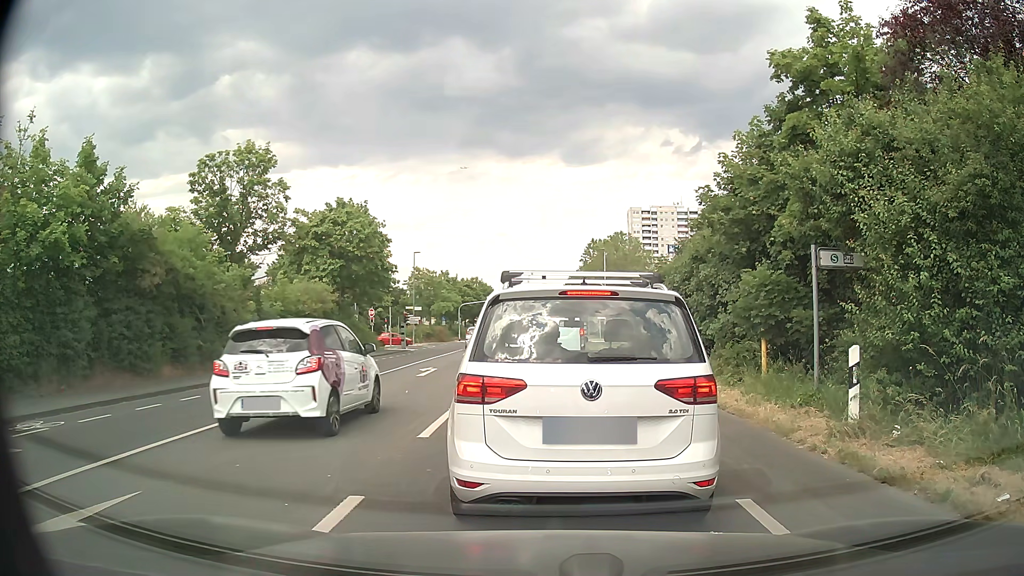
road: secondary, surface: asphalt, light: Day
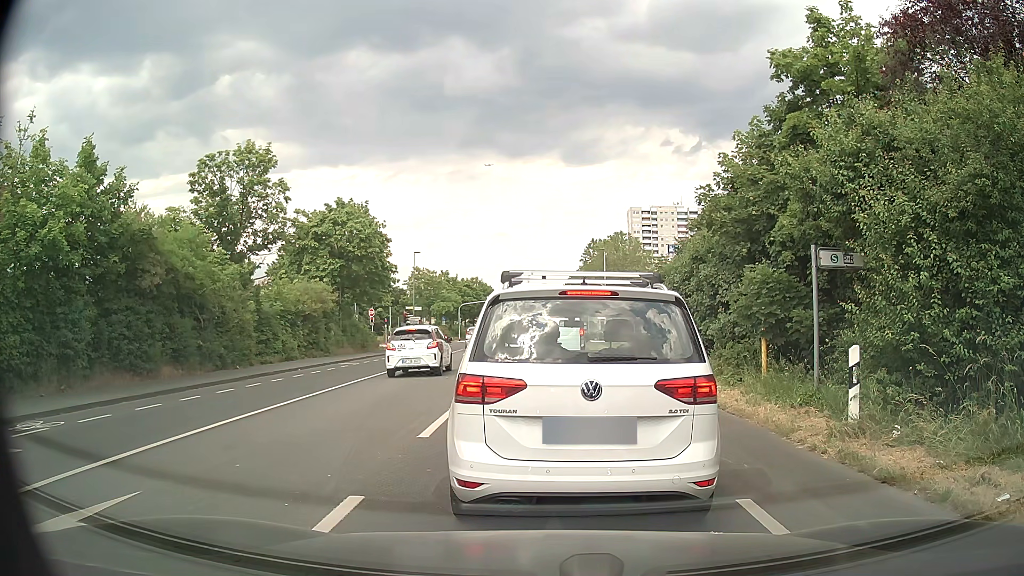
(0.0, 0.0) m; 0°
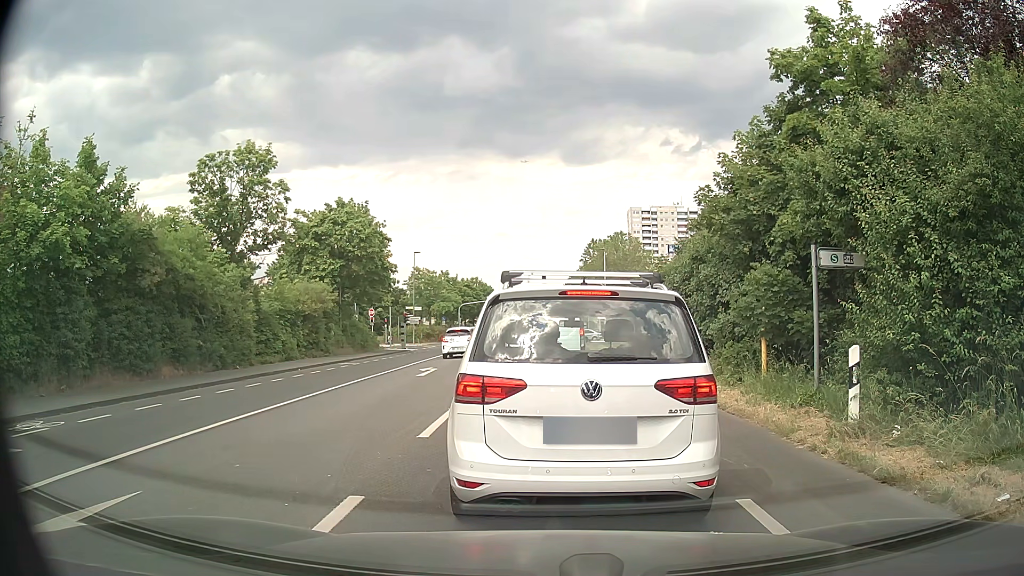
(0.0, 0.0) m; 0°
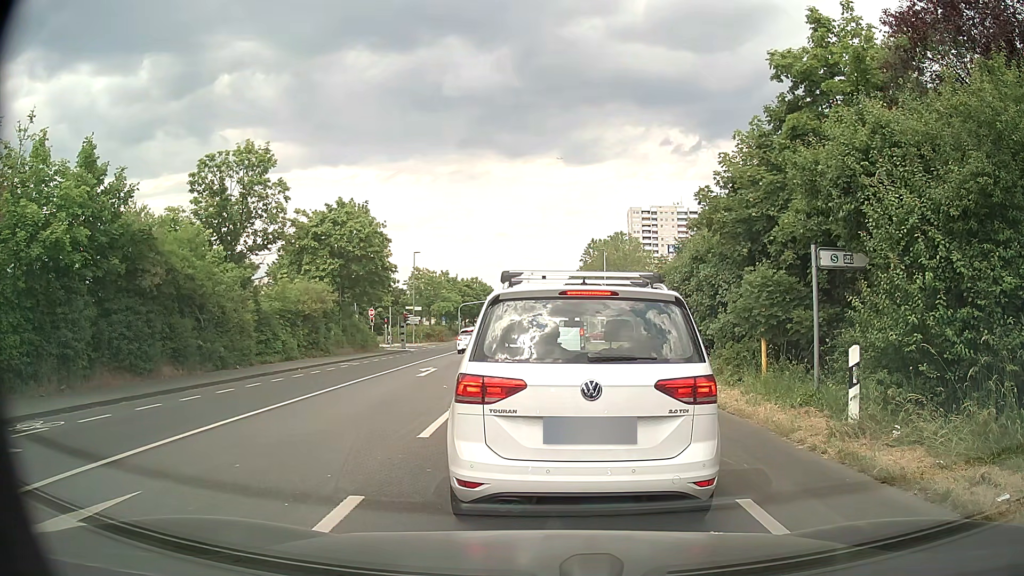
(0.0, 0.0) m; 0°
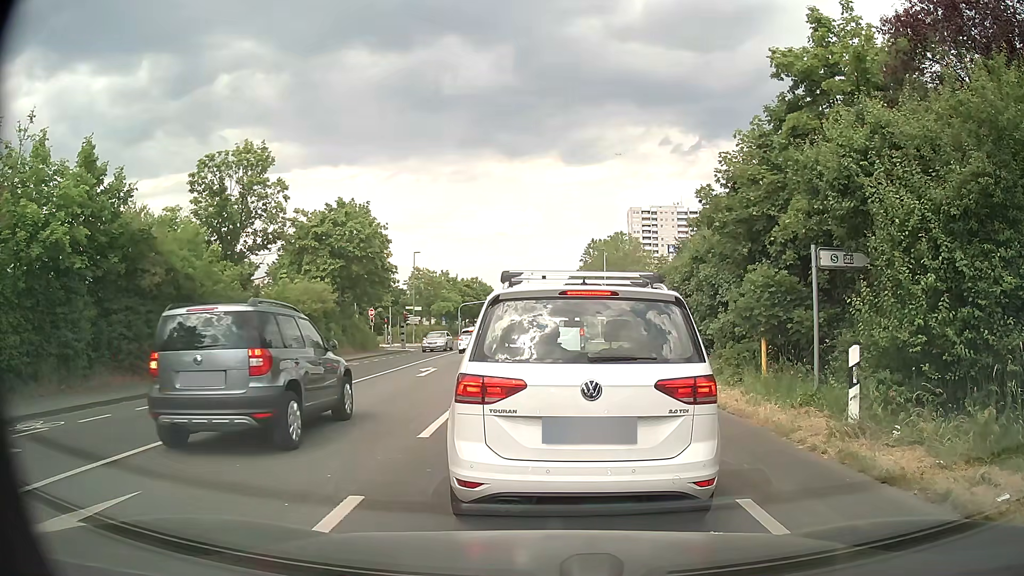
(0.0, 0.0) m; 0°
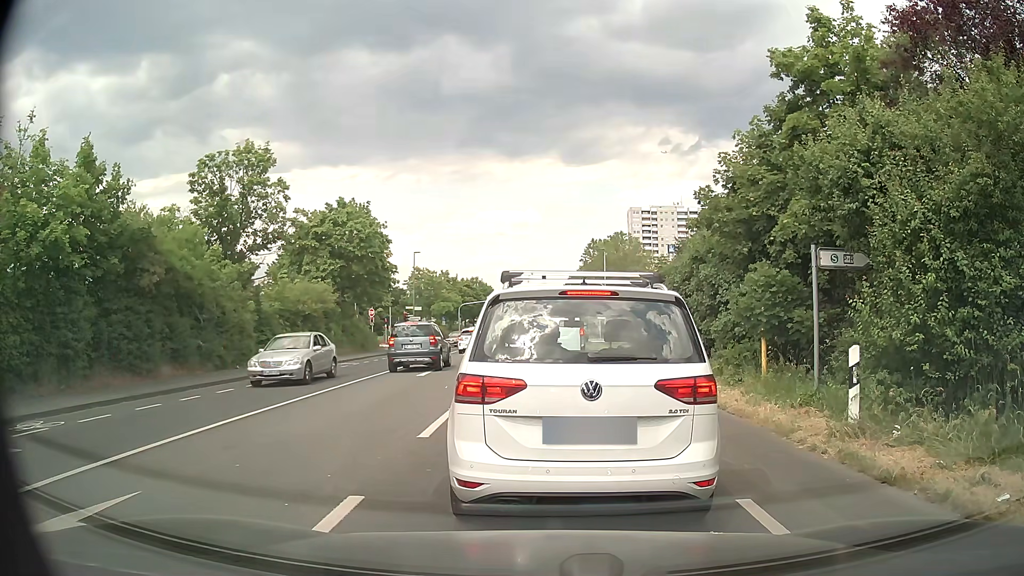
(0.0, 0.0) m; 0°
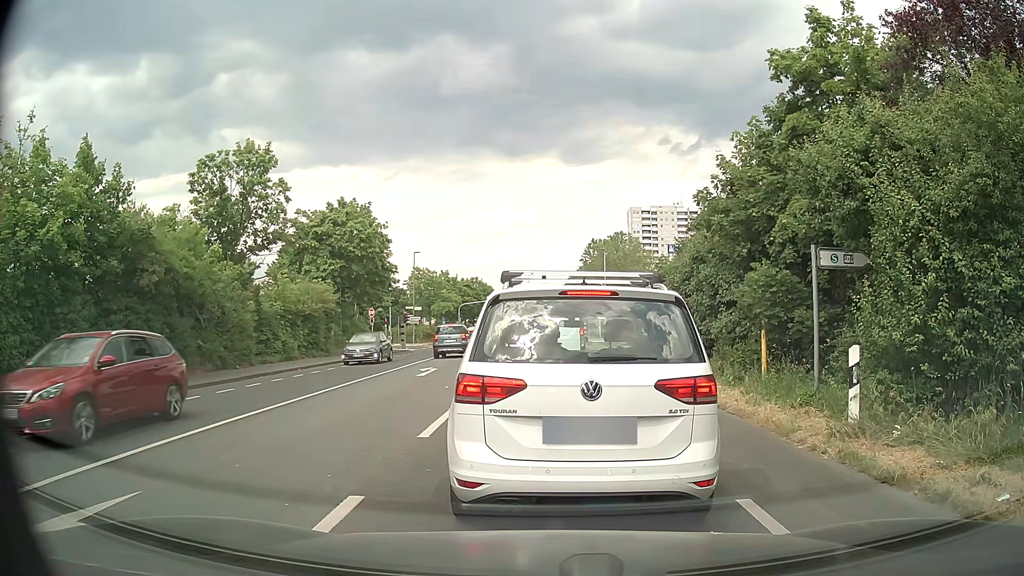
(0.0, 0.0) m; 0°
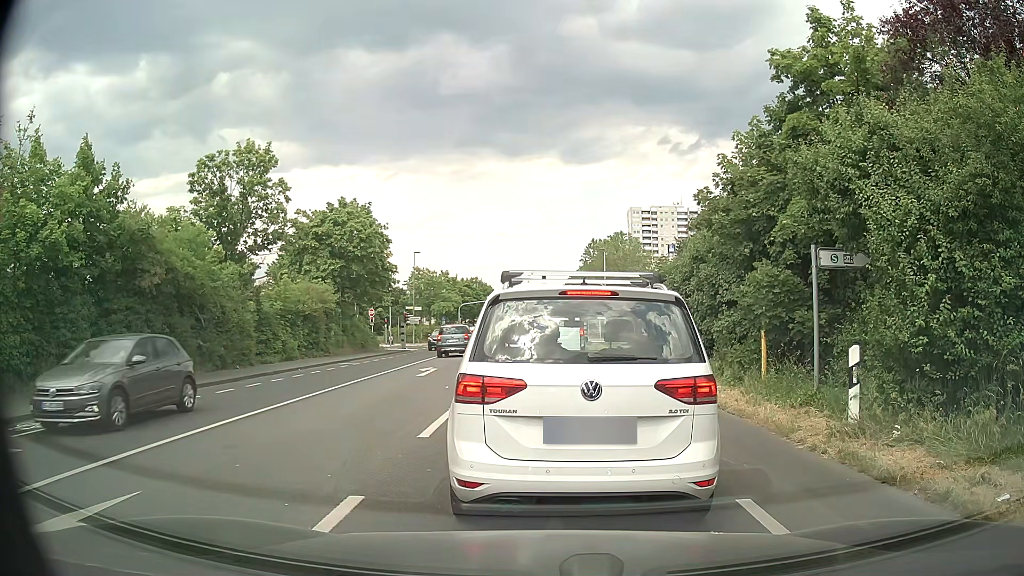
(0.0, 0.0) m; 0°
(0, +10) (-1, +20) (-1, +30) (-1, +40) (-1, +50) (-2, +60) (-2, +70) (-2, +80) (-2, +90) (-3, +100) m
